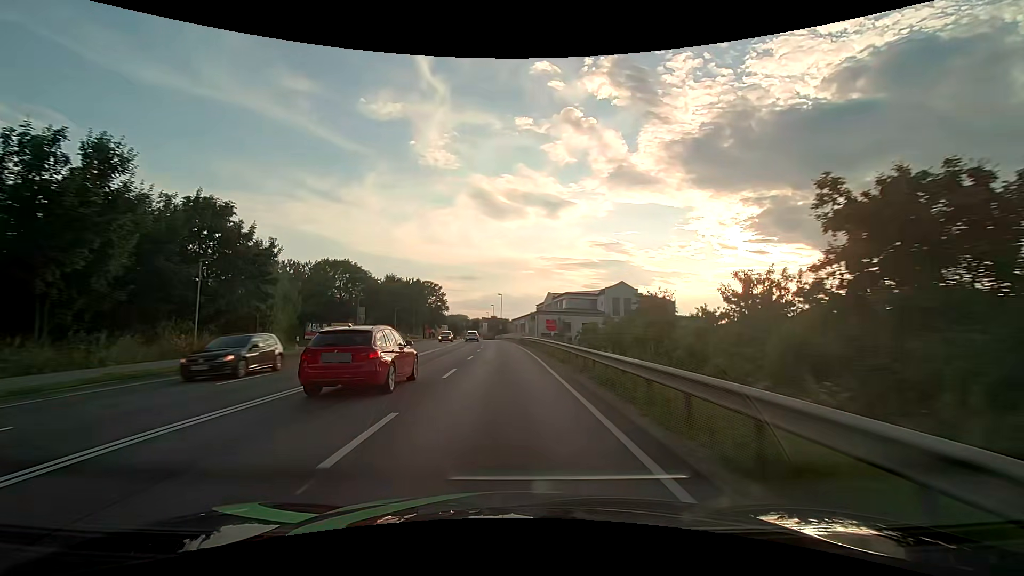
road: primary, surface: asphalt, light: Day
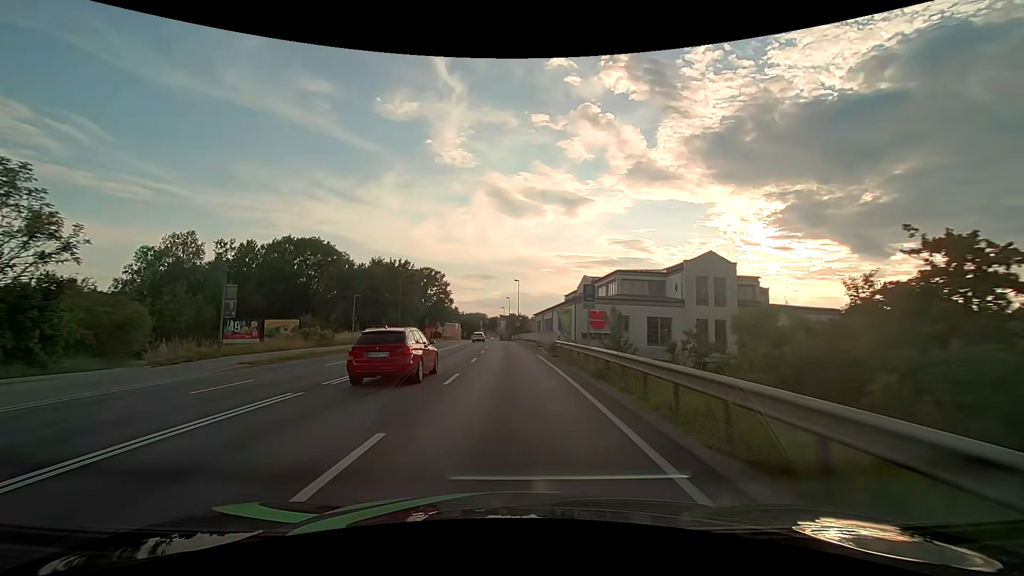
(-0.7, +28.7) m; -2°
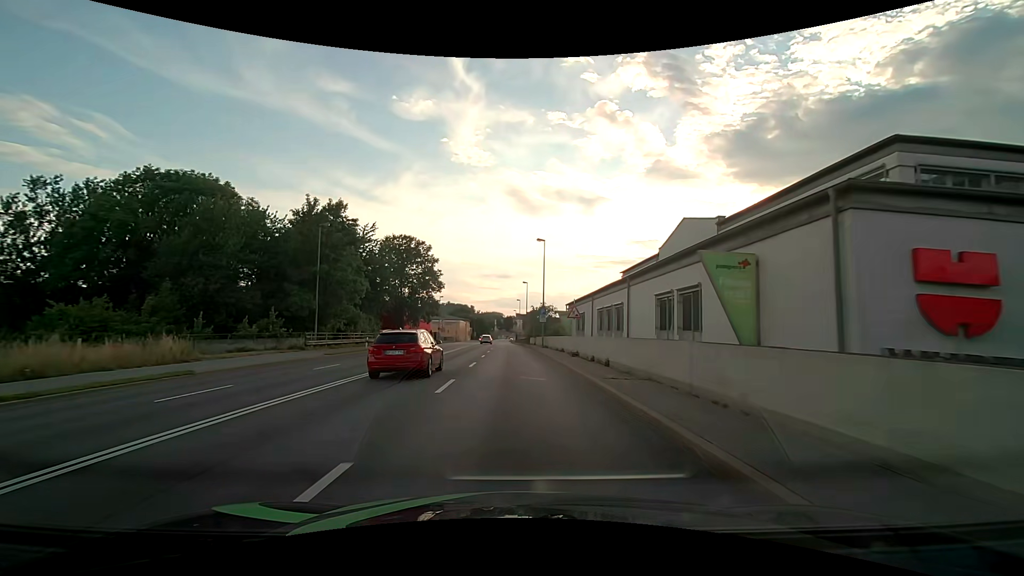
(-0.6, +37.6) m; -2°
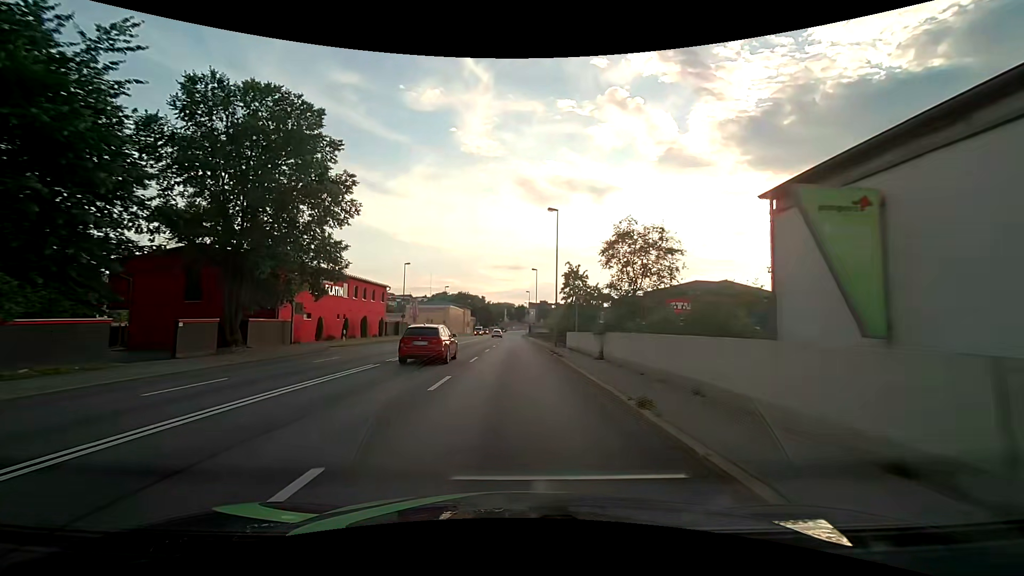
(-0.3, +45.5) m; -1°
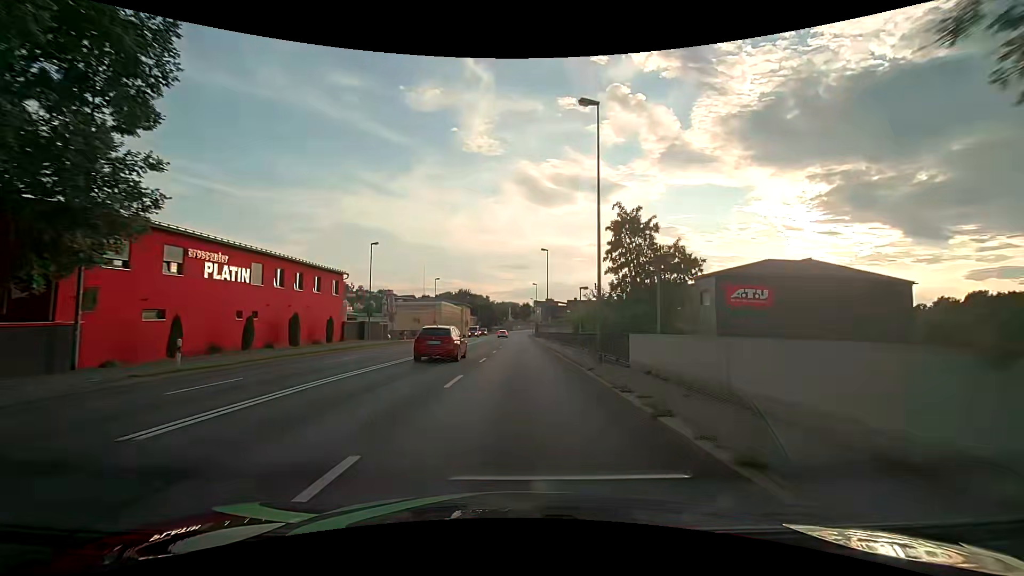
(-0.1, +17.6) m; -1°
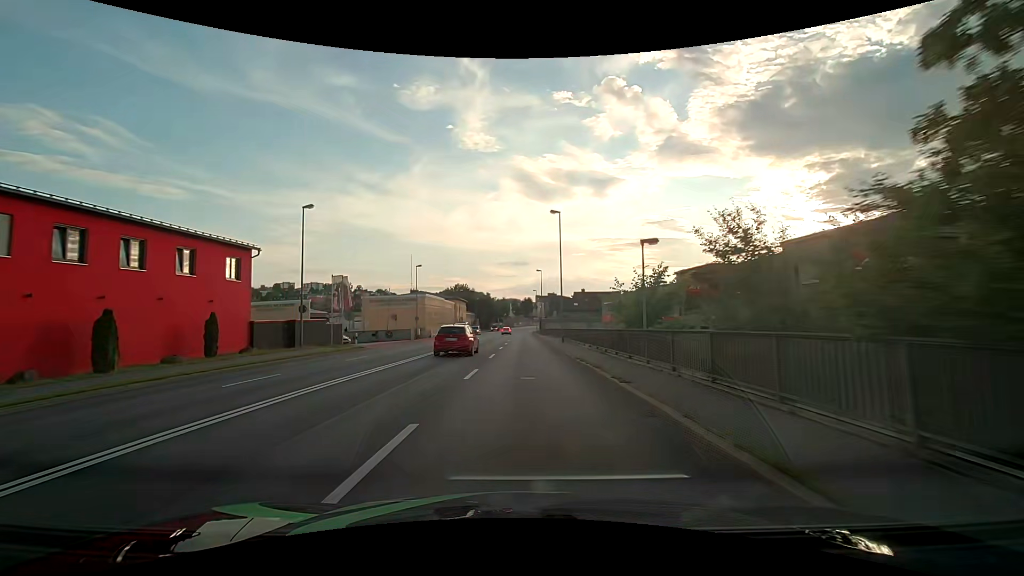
(0.0, +16.2) m; 0°
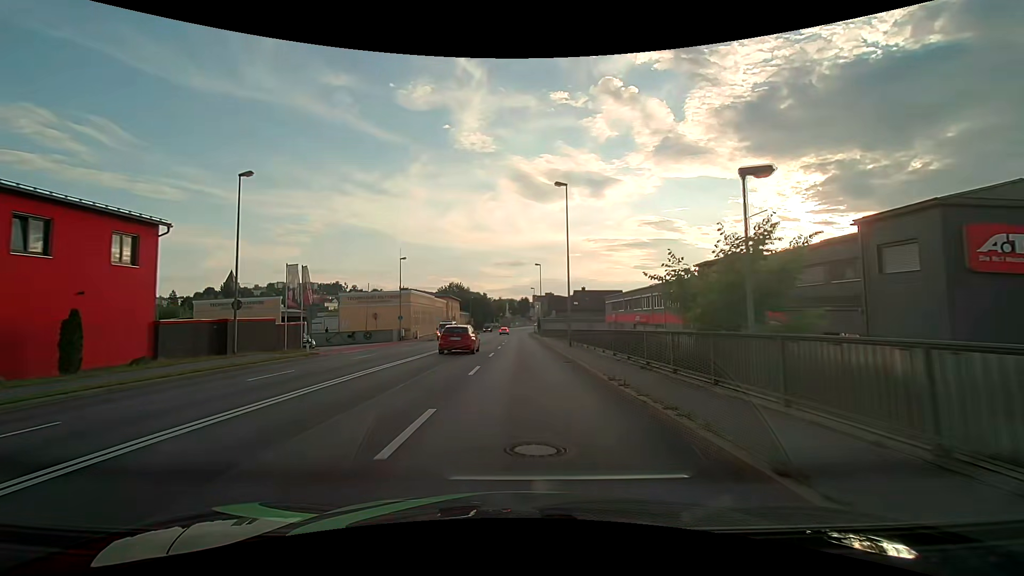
(0.0, +7.7) m; +1°
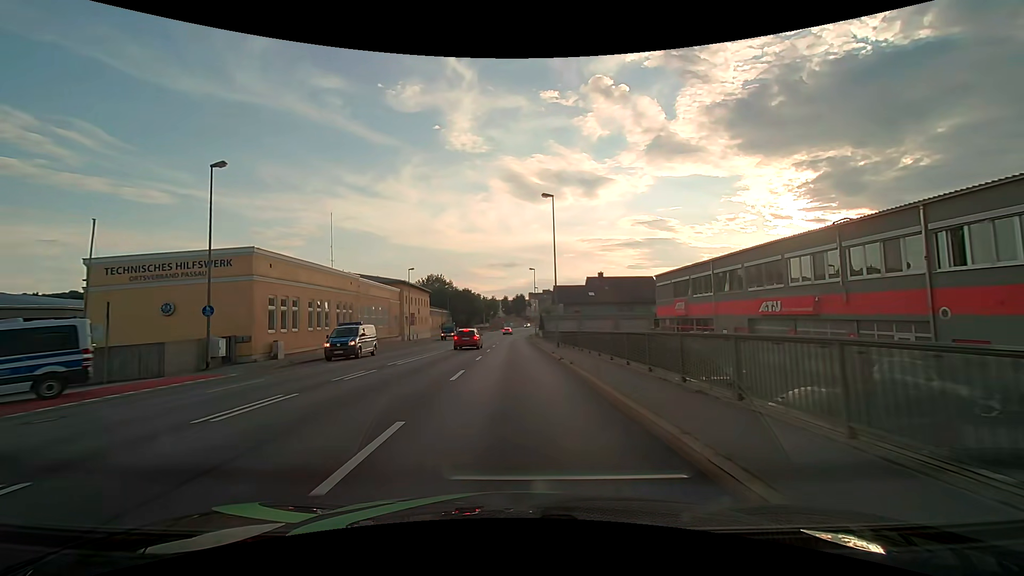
(+0.3, +37.0) m; +1°
(0, +10) (0, +20) (0, +30) (0, +40) (0, +50) (-1, +60) (-1, +70) (0, +80) (0, +90) (0, +100) m
